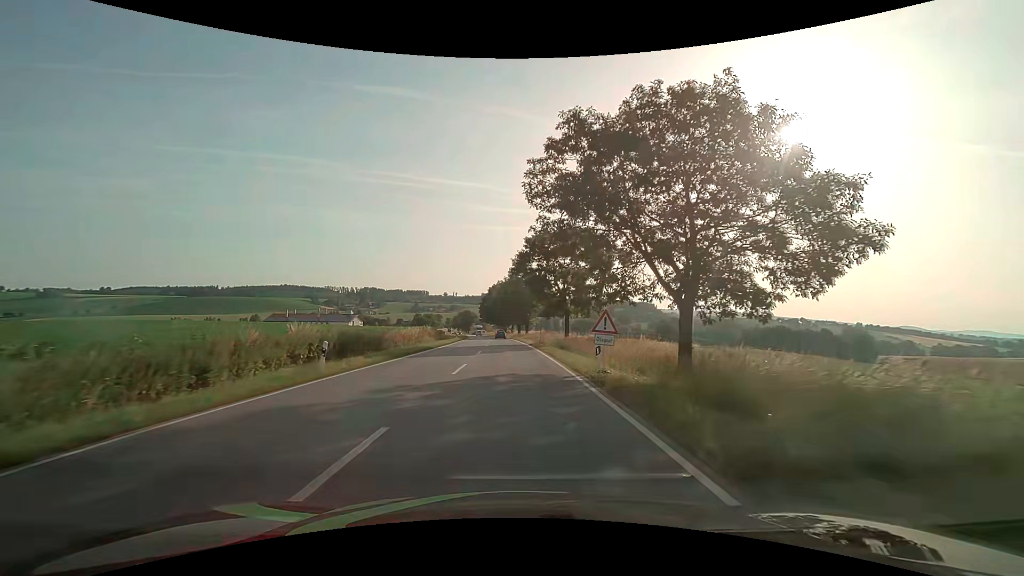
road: secondary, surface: asphalt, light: Day
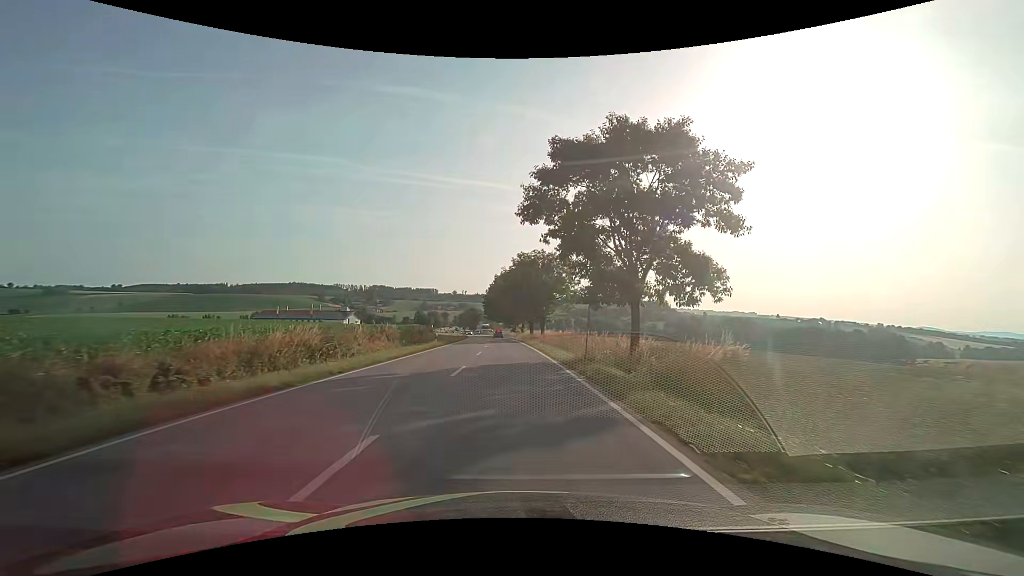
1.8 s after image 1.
(-0.3, +24.5) m; -1°
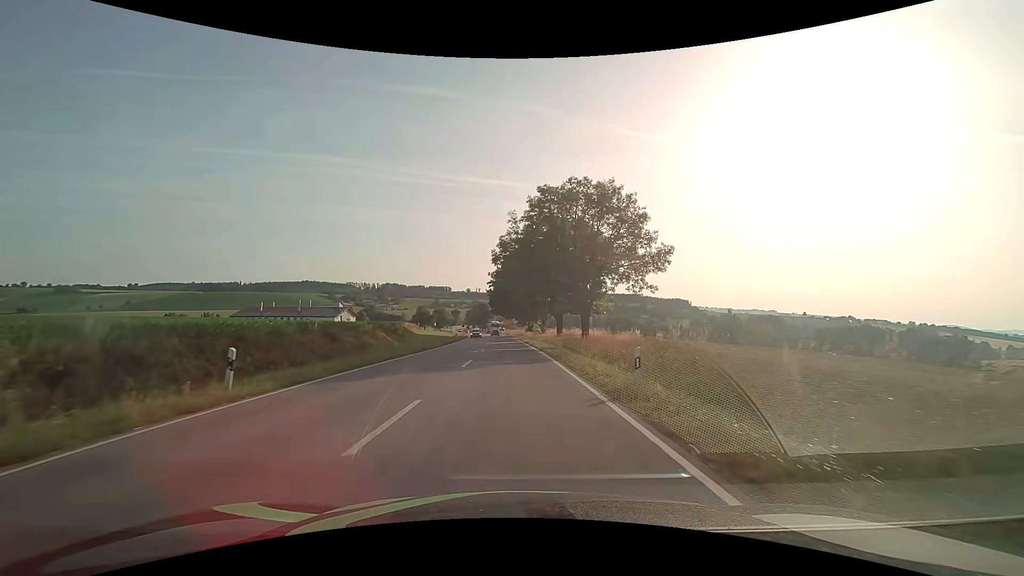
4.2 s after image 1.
(-0.3, +32.7) m; -1°
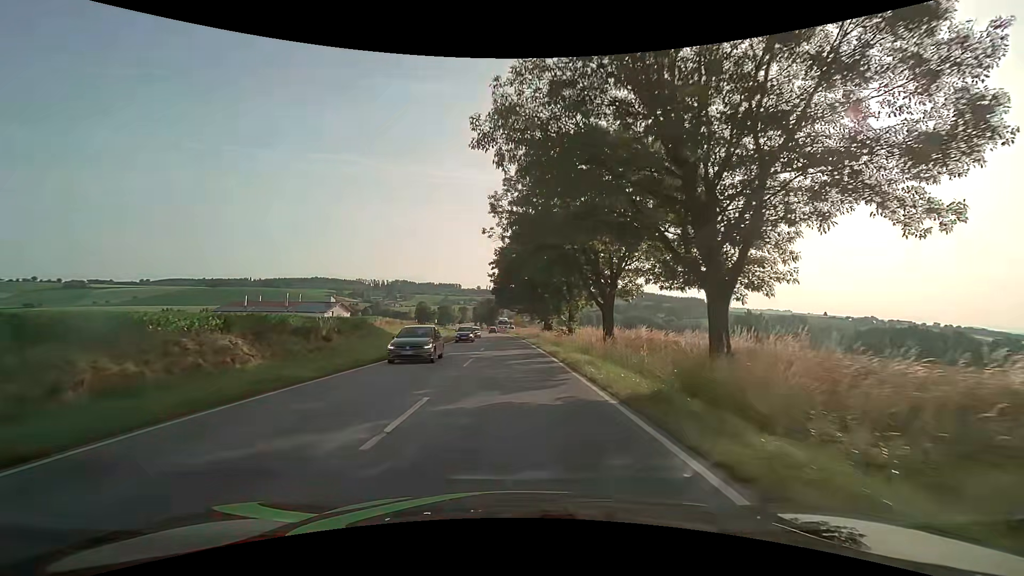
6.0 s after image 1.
(-0.4, +23.8) m; -2°
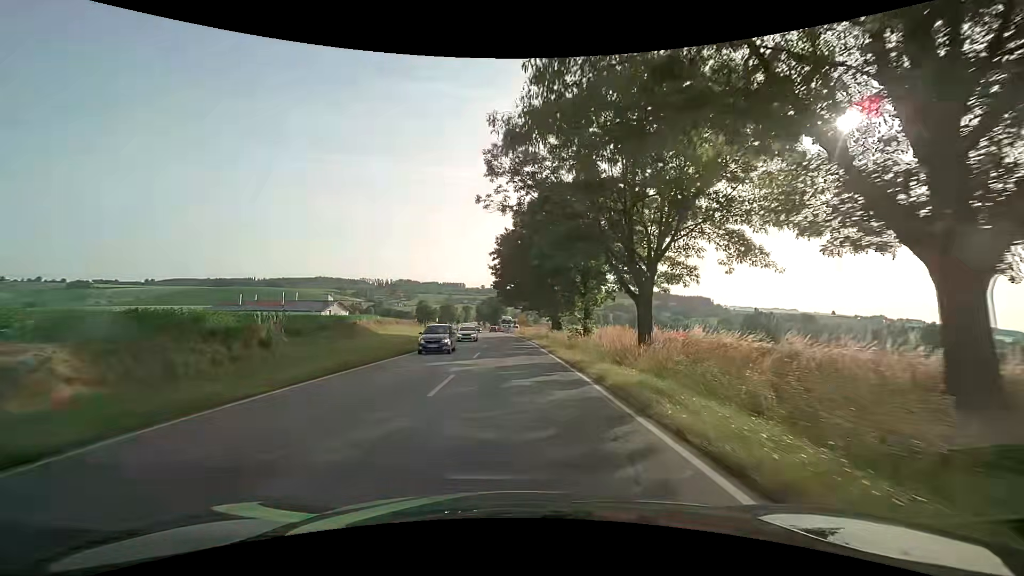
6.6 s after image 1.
(0.0, +7.8) m; 0°
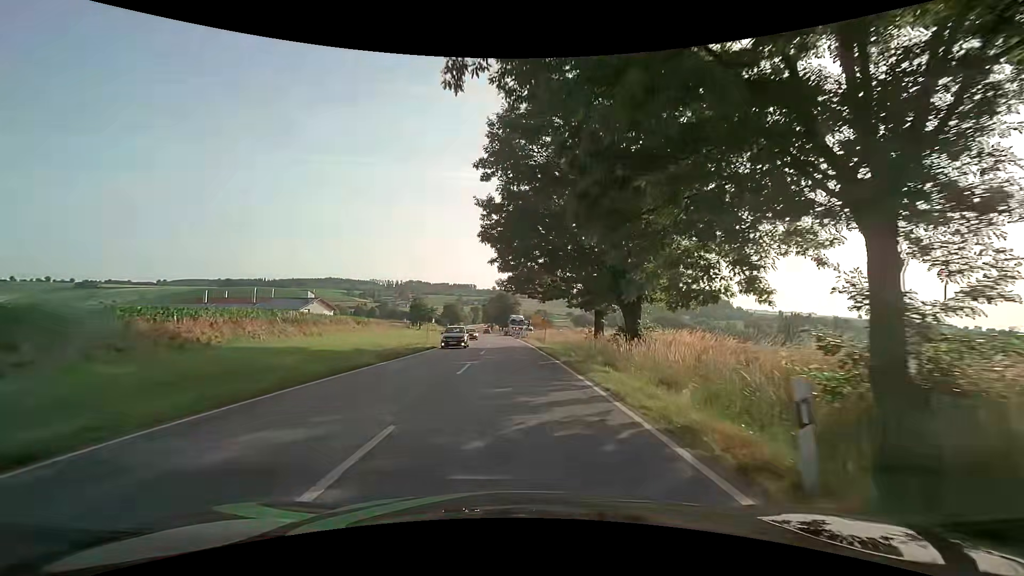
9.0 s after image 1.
(-0.5, +30.8) m; -2°
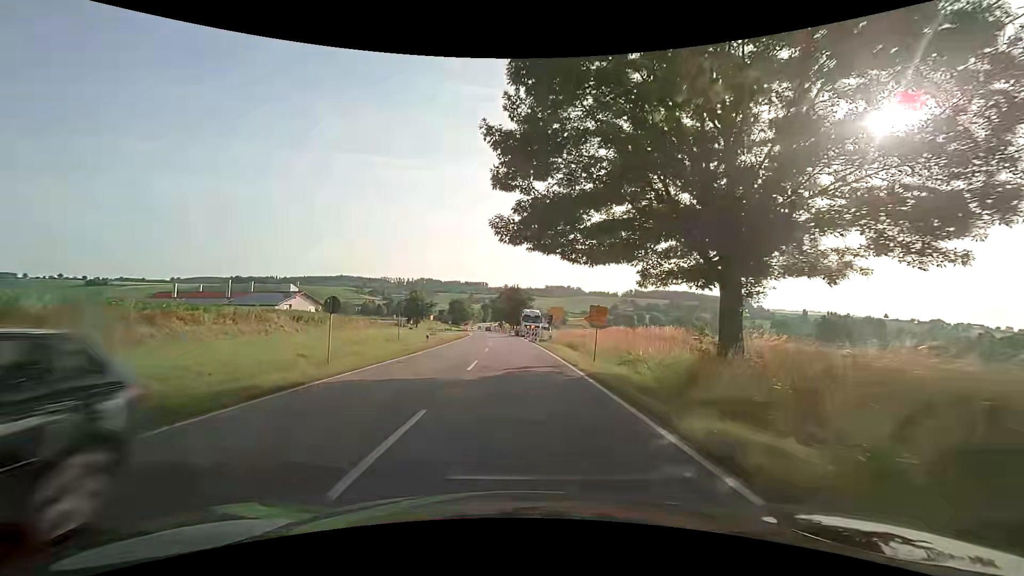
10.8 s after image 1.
(-0.3, +22.9) m; -1°
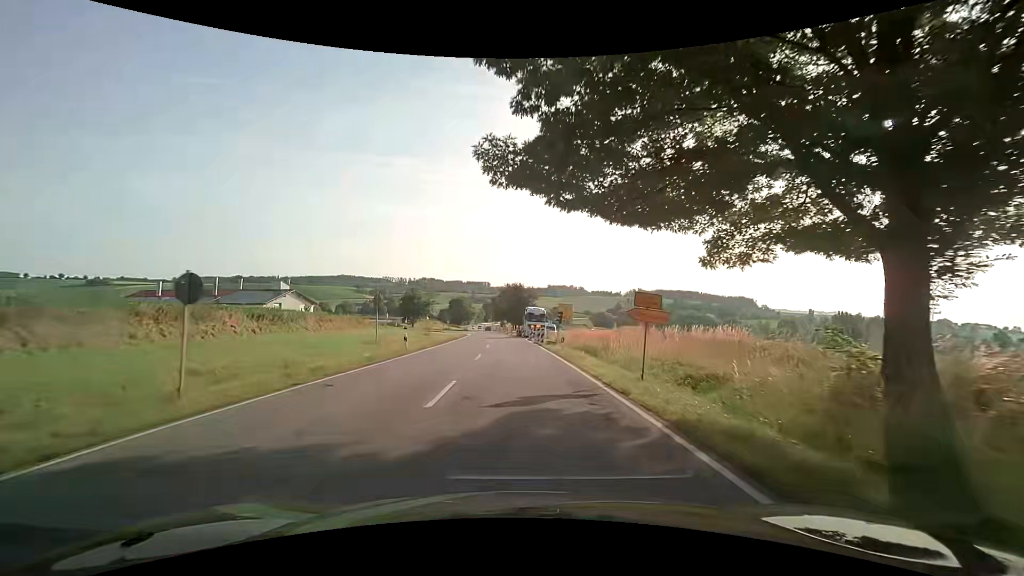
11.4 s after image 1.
(0.0, +7.6) m; 0°
(0, +10) (0, +20) (0, +30) (-1, +40) (-1, +50) (-2, +60) (-2, +70) (-3, +80) (-4, +90) (-5, +100) m
